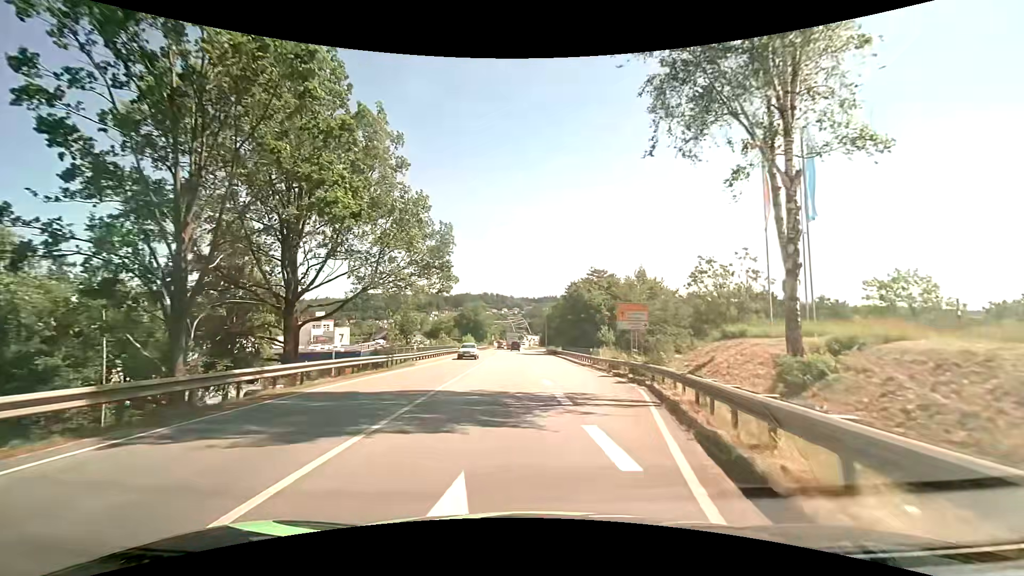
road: primary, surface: asphalt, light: Day
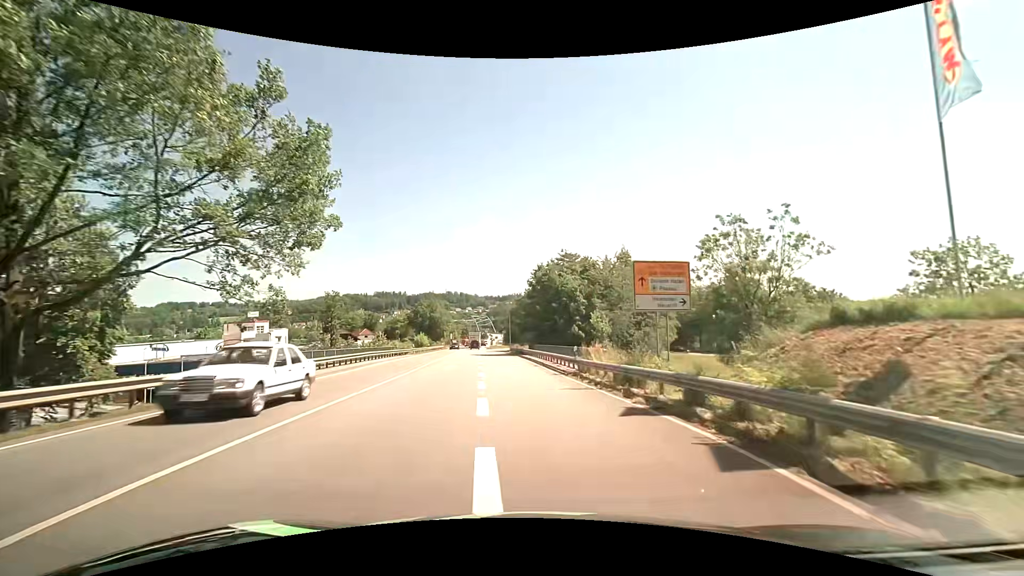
(+0.7, +13.9) m; +5°
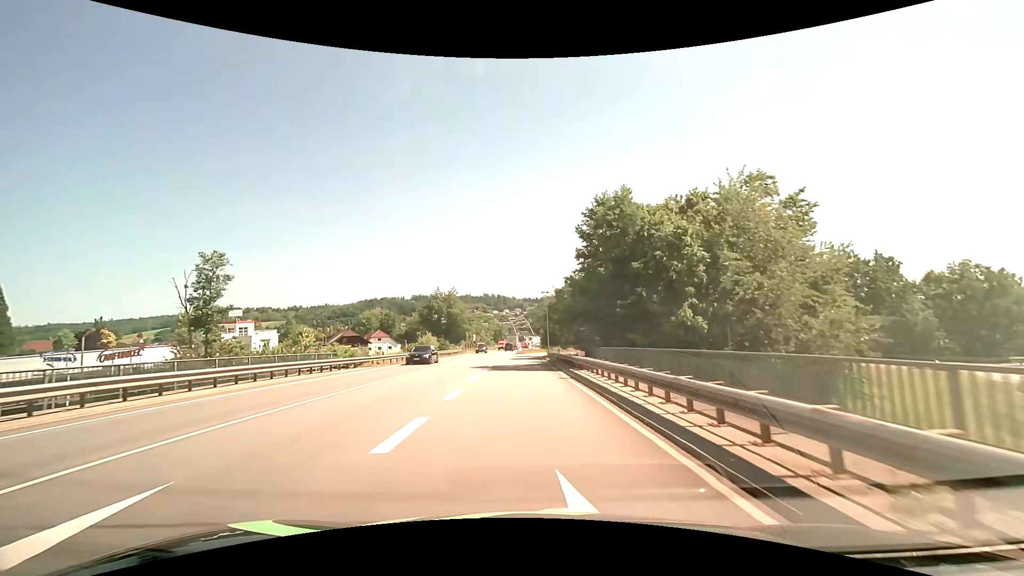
(-0.9, +27.2) m; -5°
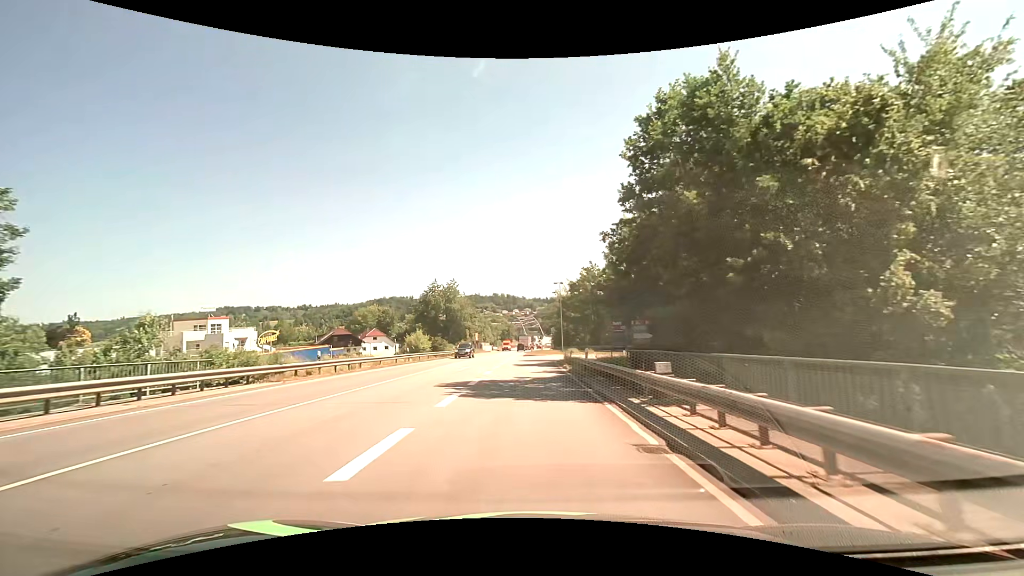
(-0.1, +13.2) m; -1°
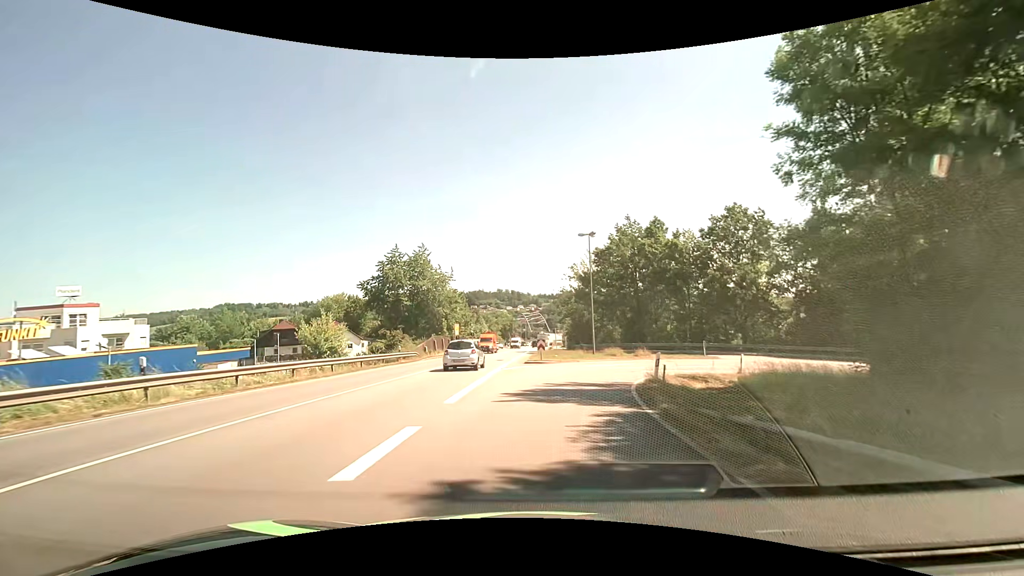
(-0.1, +29.9) m; -1°
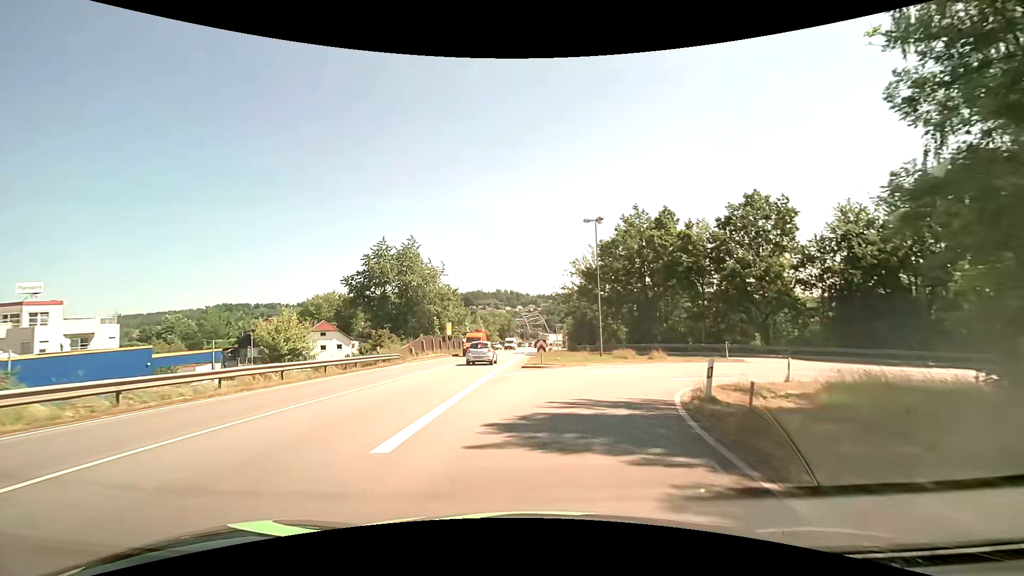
(+0.1, +4.8) m; +1°
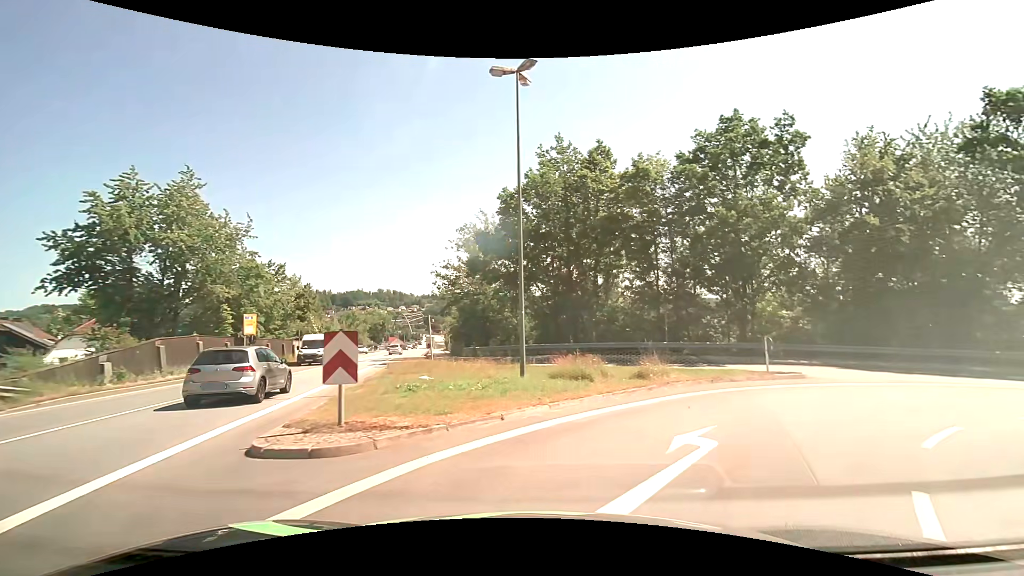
(+1.0, +20.1) m; +12°
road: primary_link
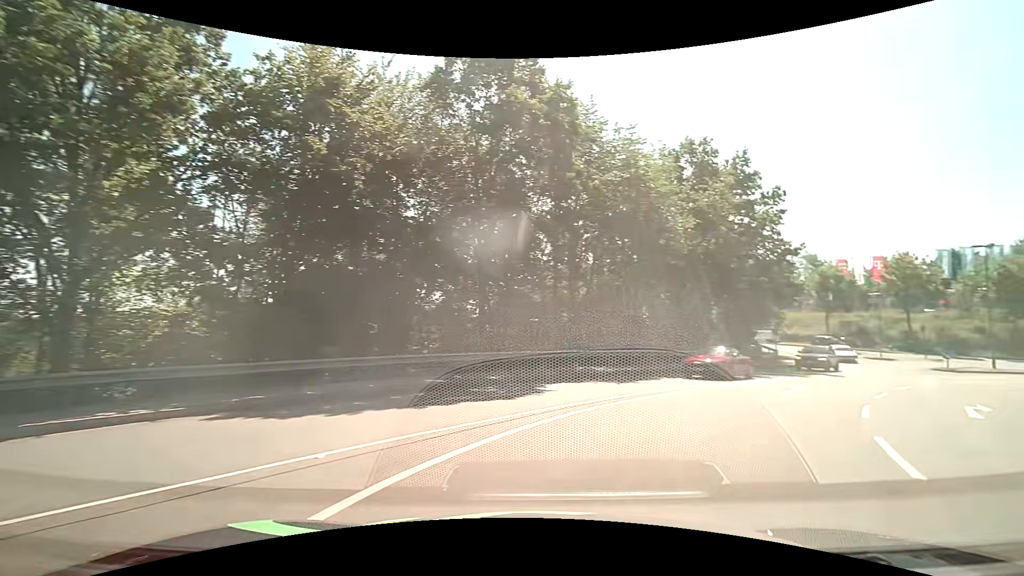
(+7.6, +14.3) m; +58°
(+3, +10) (+8, +18) (+15, +25) (+23, +31) (+32, +36) (+41, +40) (+49, +46) (+51, +55) (+47, +65) (+43, +73) m
